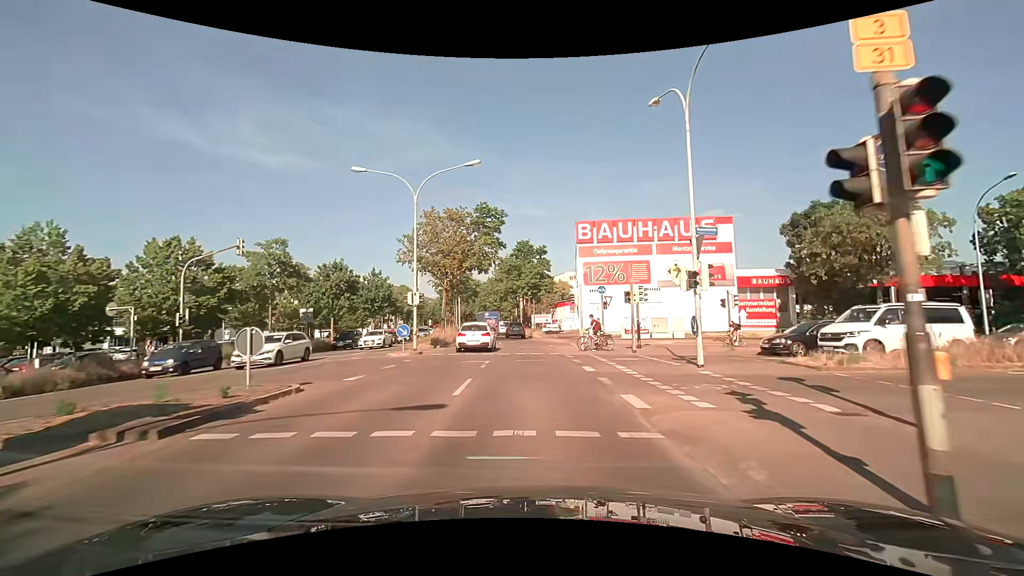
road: primary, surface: asphalt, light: Day
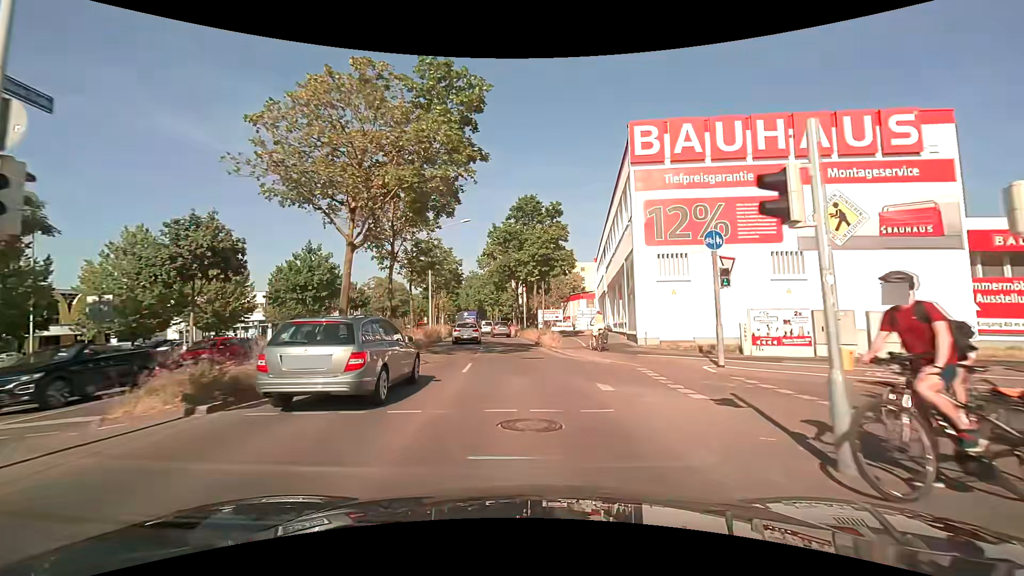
(-0.2, +20.4) m; -1°
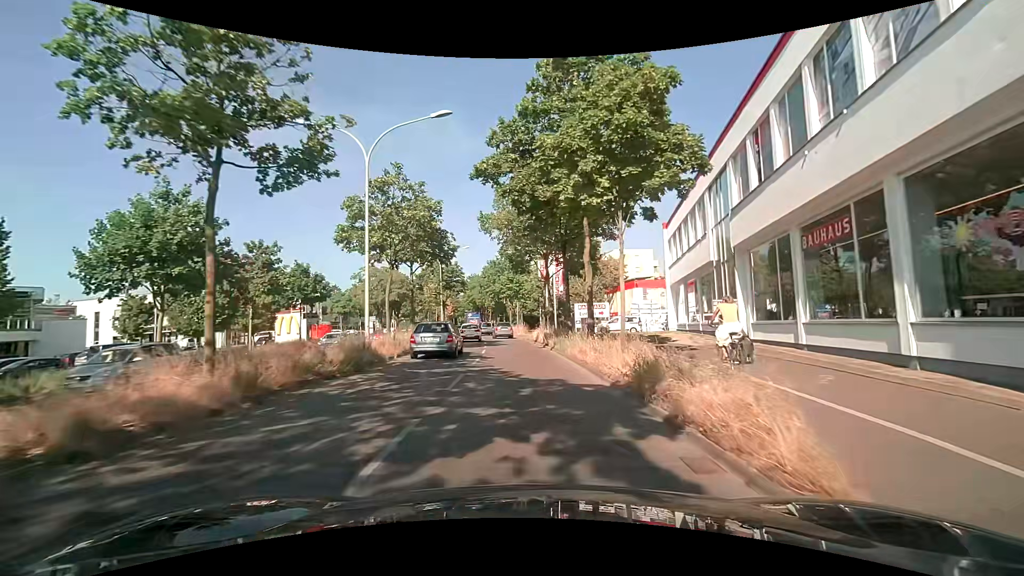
(-0.6, +21.4) m; -3°
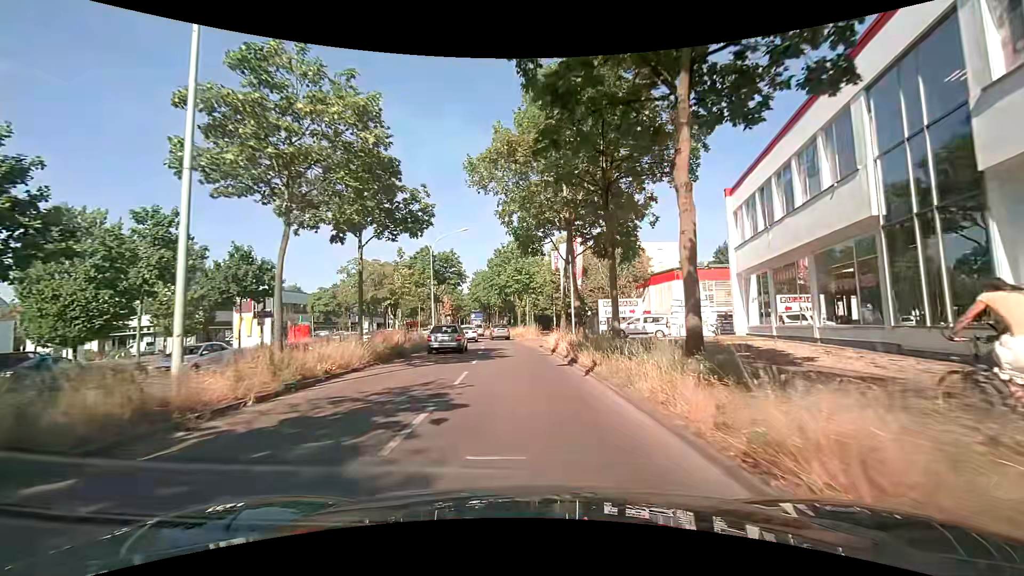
(0.0, +10.9) m; 0°
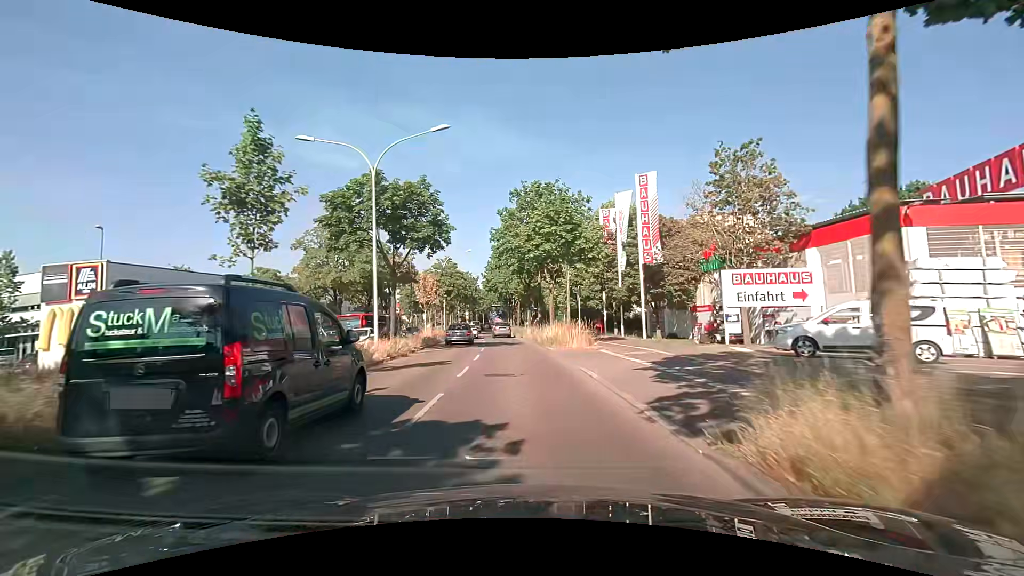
(-0.8, +22.9) m; -4°
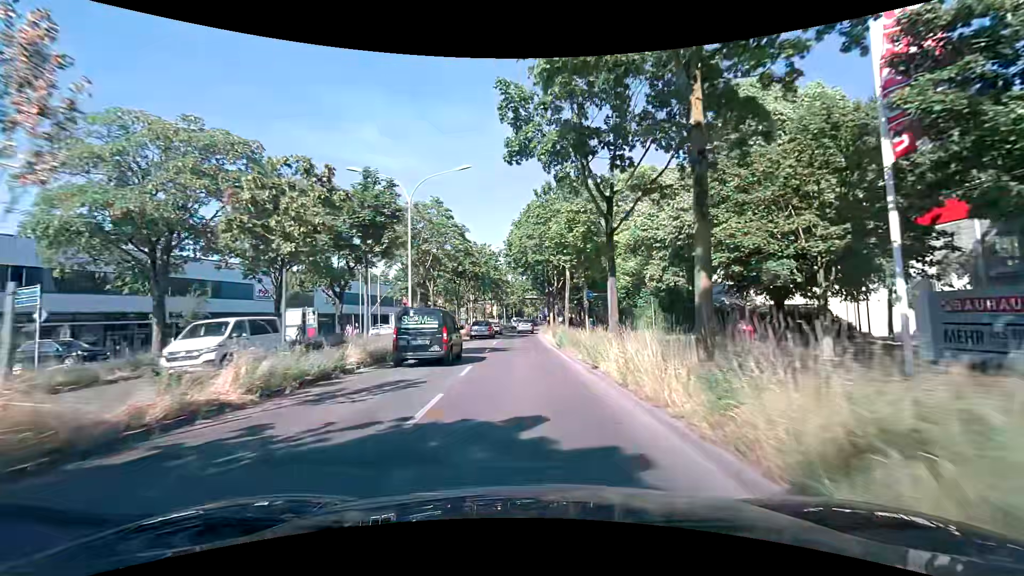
(-0.7, +30.7) m; -4°
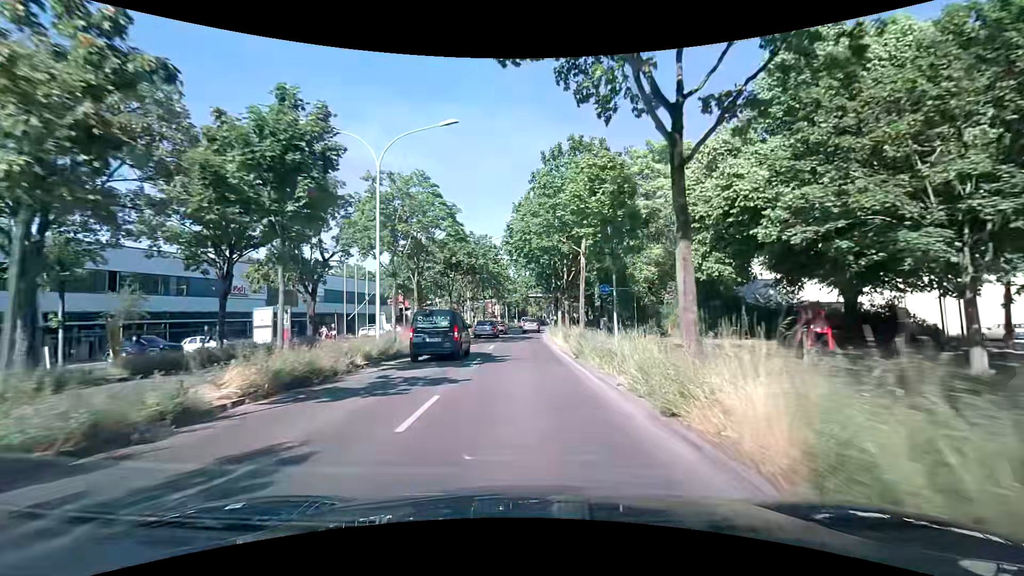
(0.0, +6.3) m; 0°
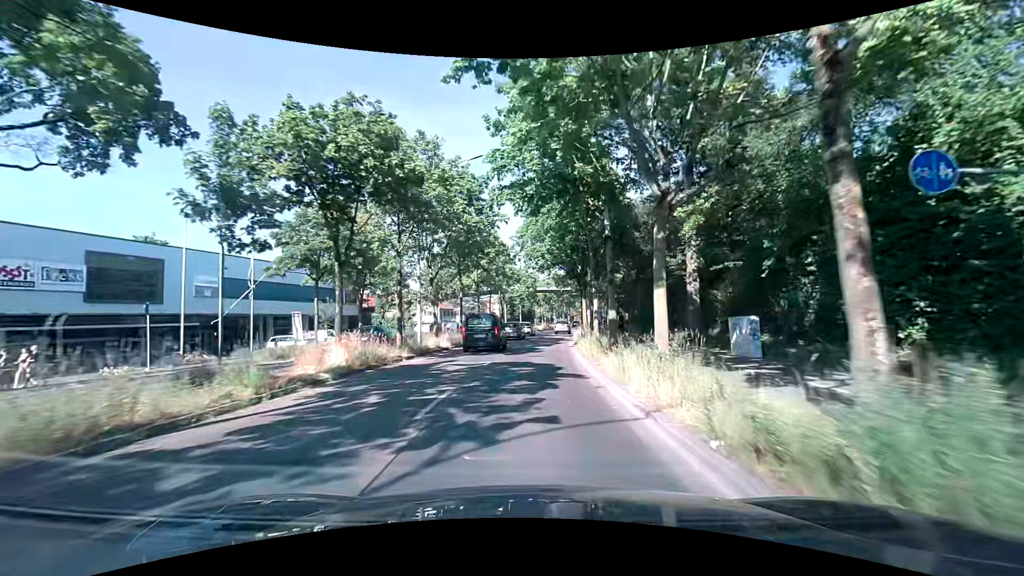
(-0.4, +26.3) m; -1°
(0, +10) (0, +20) (+1, +30) (+1, +40) (+2, +50) (+3, +60) (+5, +70) (+6, +80) (+8, +89) (+10, +99) m
